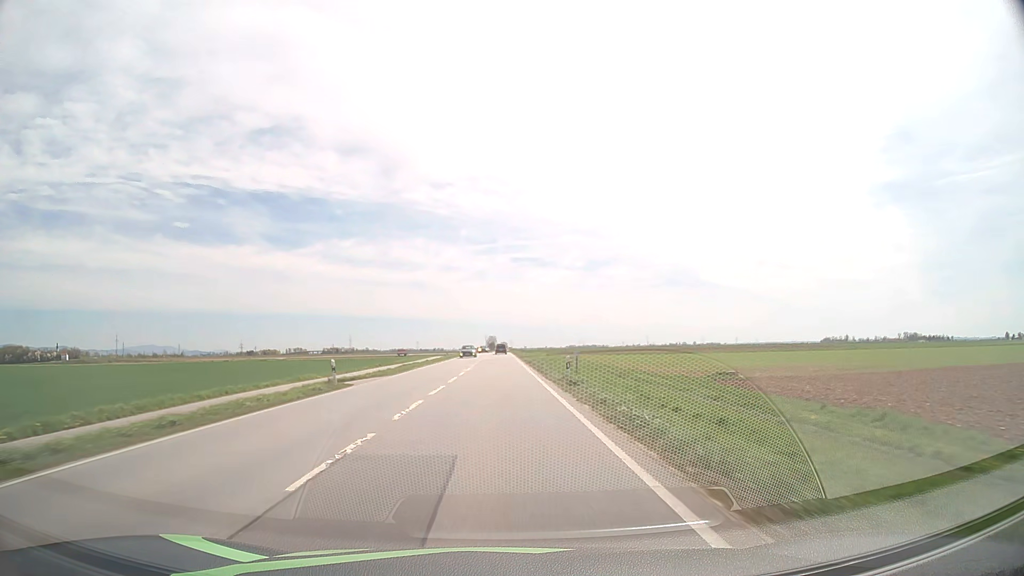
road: primary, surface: asphalt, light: Day
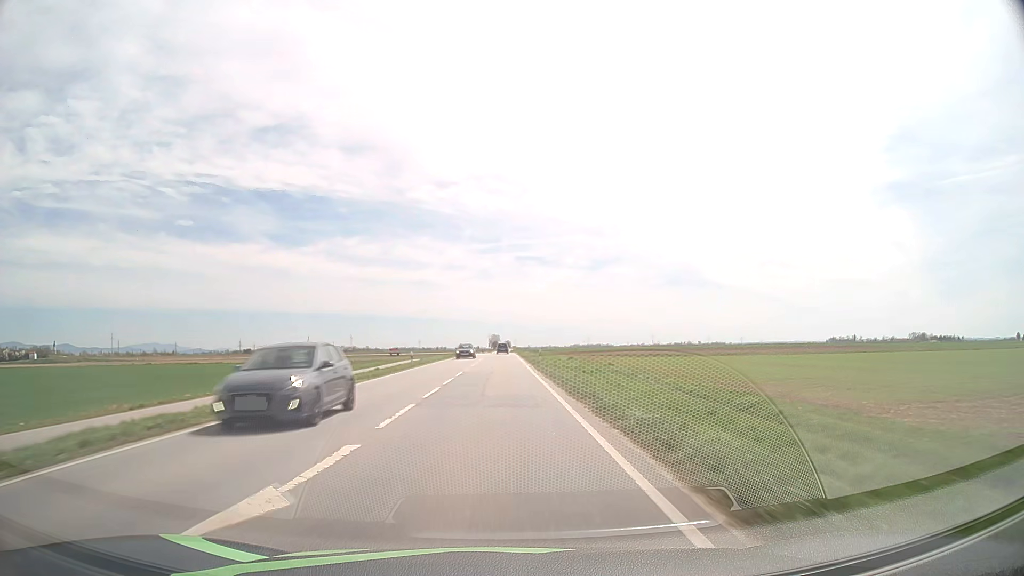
(-0.1, +31.6) m; 0°
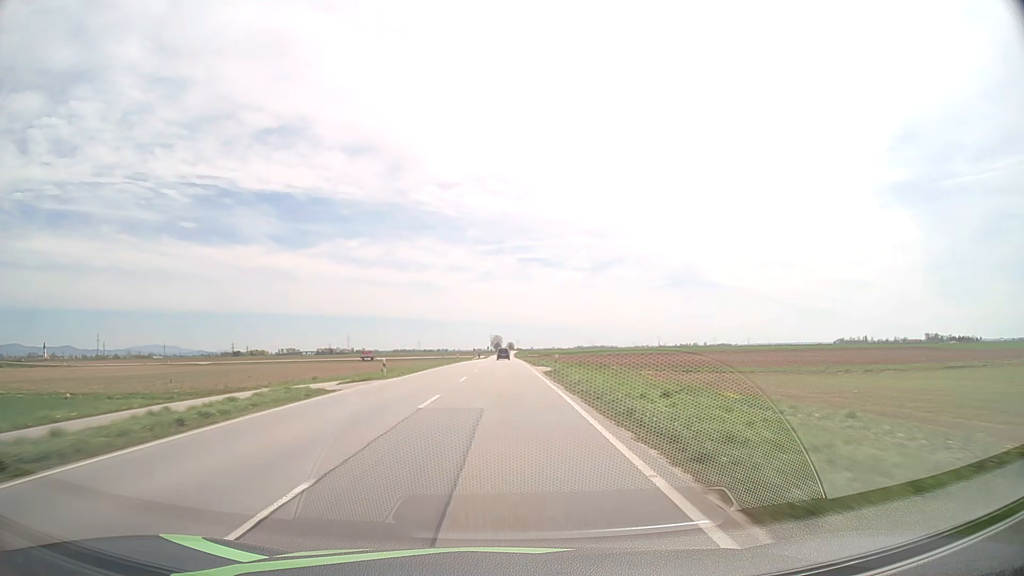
(-0.2, +62.9) m; 0°
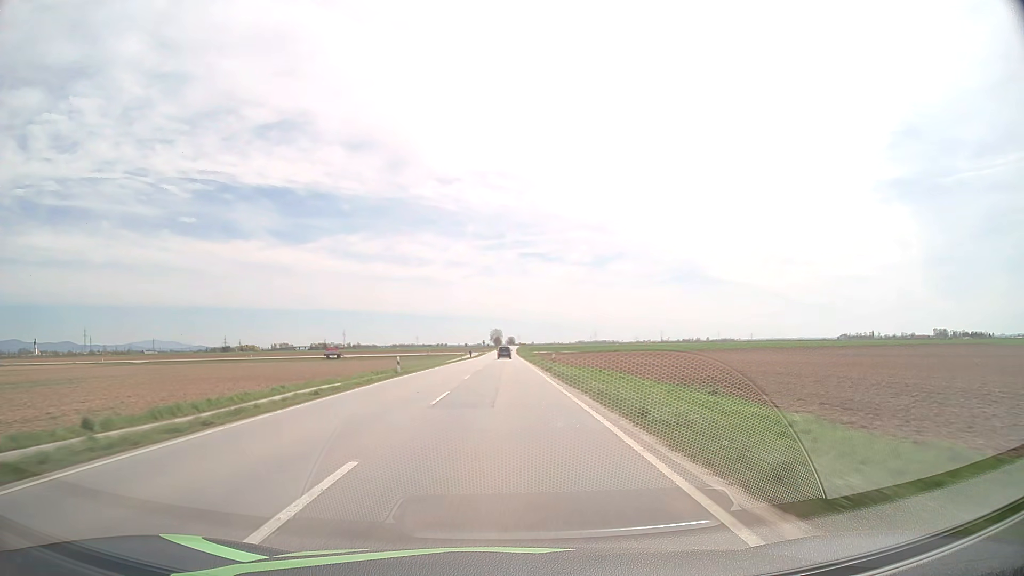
(0.0, +47.0) m; 0°
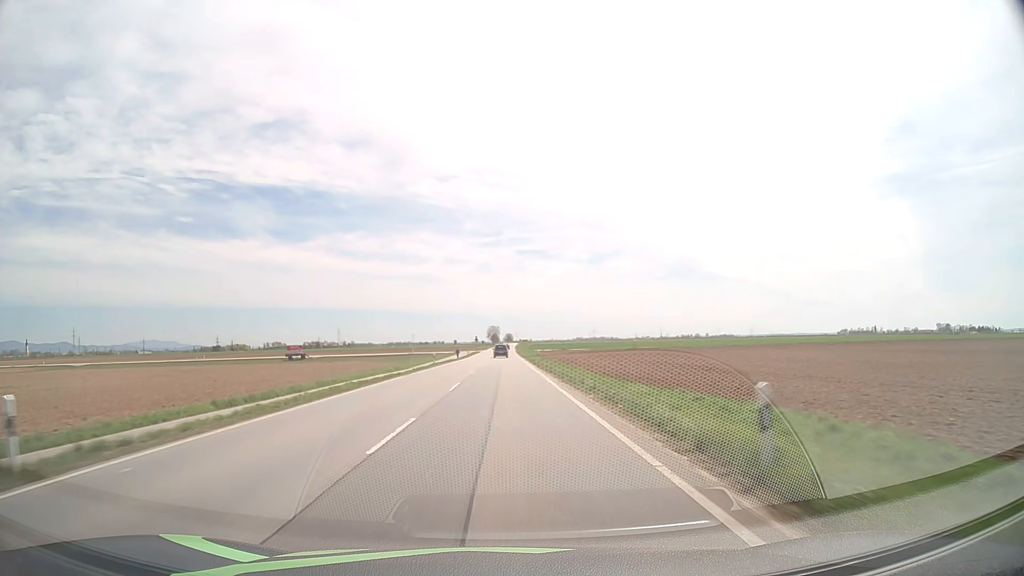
(0.0, +31.3) m; 0°
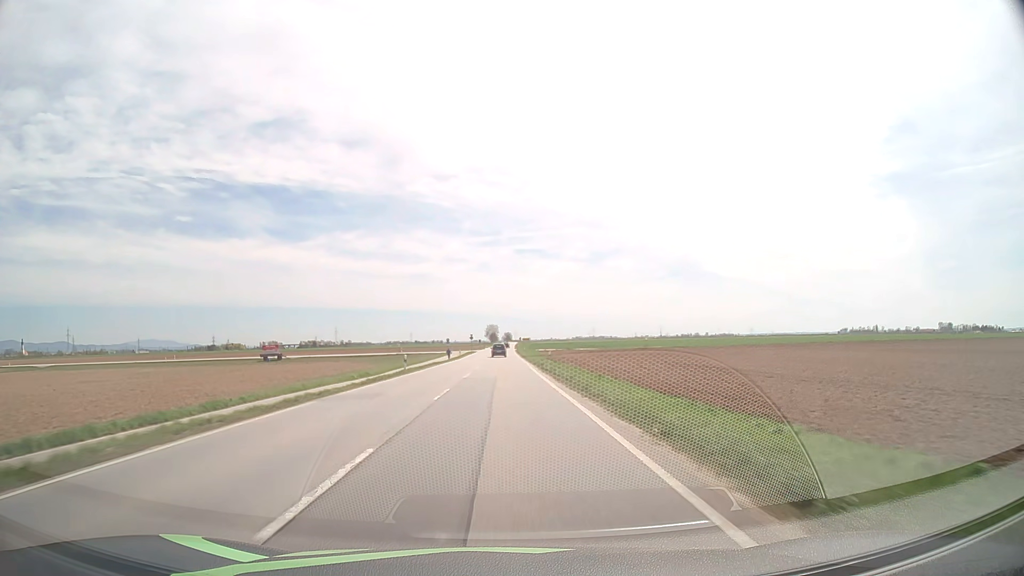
(0.0, +15.7) m; 0°
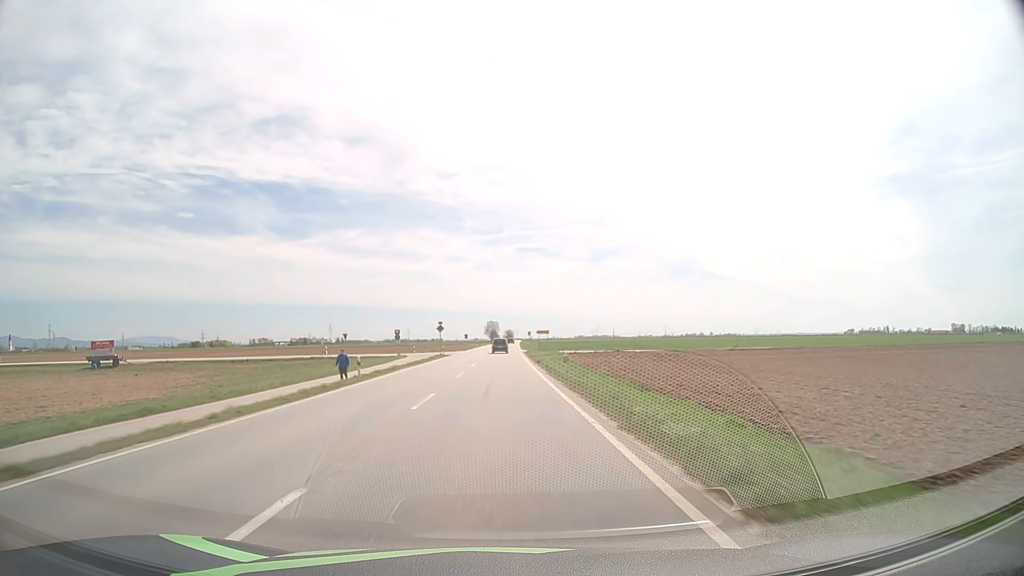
(0.0, +63.1) m; 0°
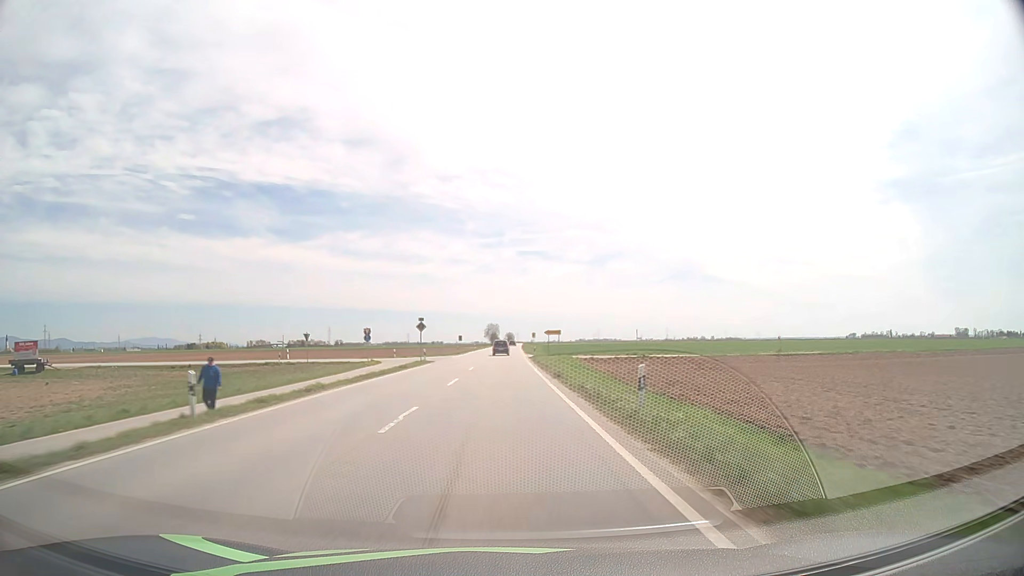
(0.0, +15.8) m; 0°
(0, +10) (0, +20) (0, +30) (0, +40) (0, +50) (0, +60) (+1, +70) (+1, +80) (+1, +90) (+1, +100) m
